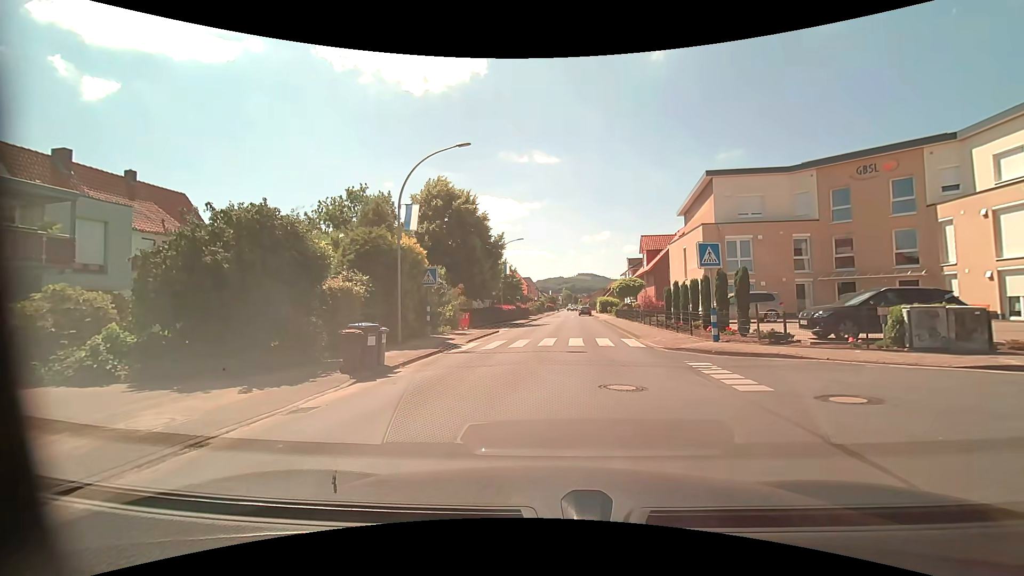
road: residential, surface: asphalt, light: Day
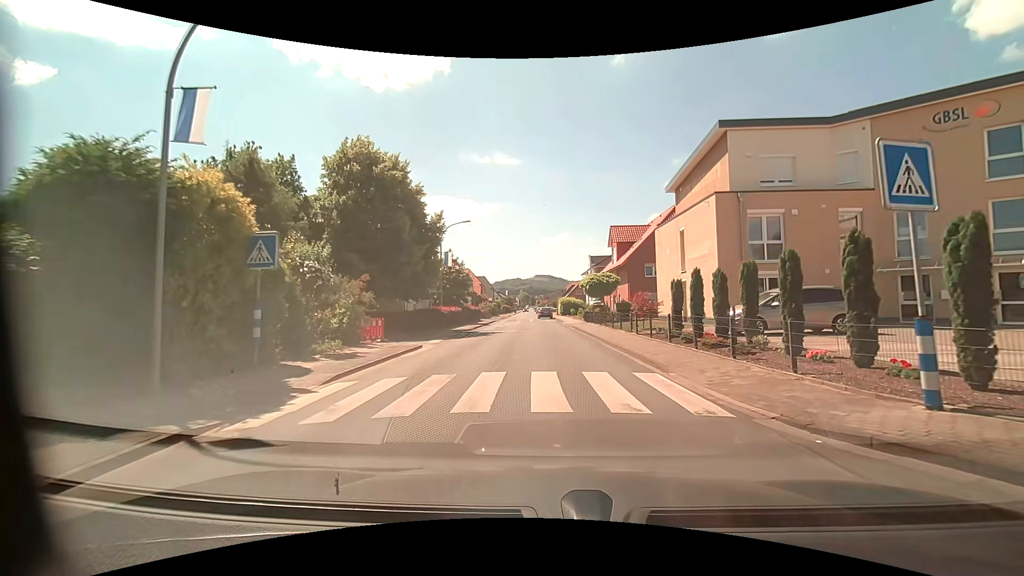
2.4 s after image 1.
(+0.2, +10.8) m; +4°
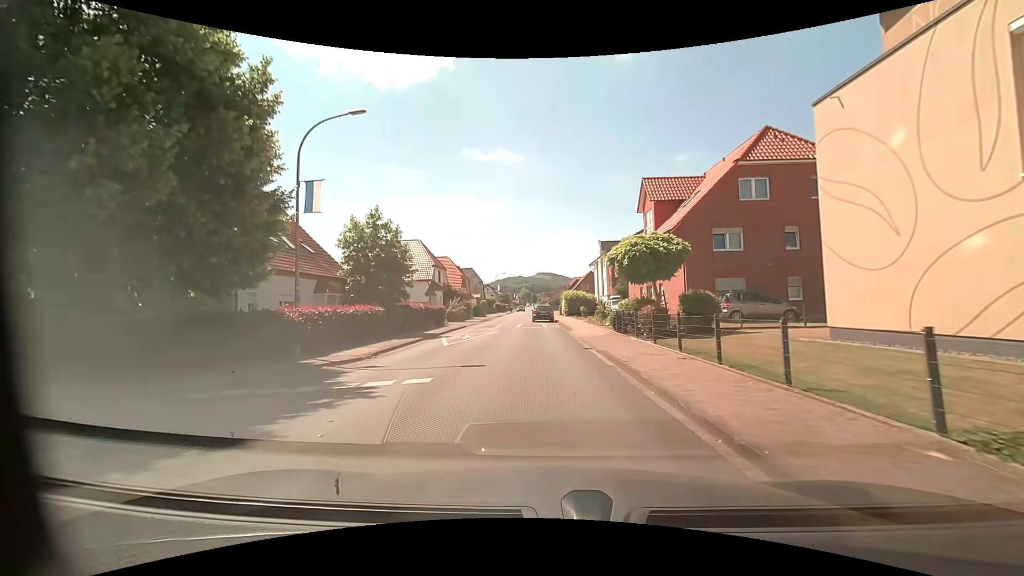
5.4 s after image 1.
(+0.5, +20.8) m; 0°
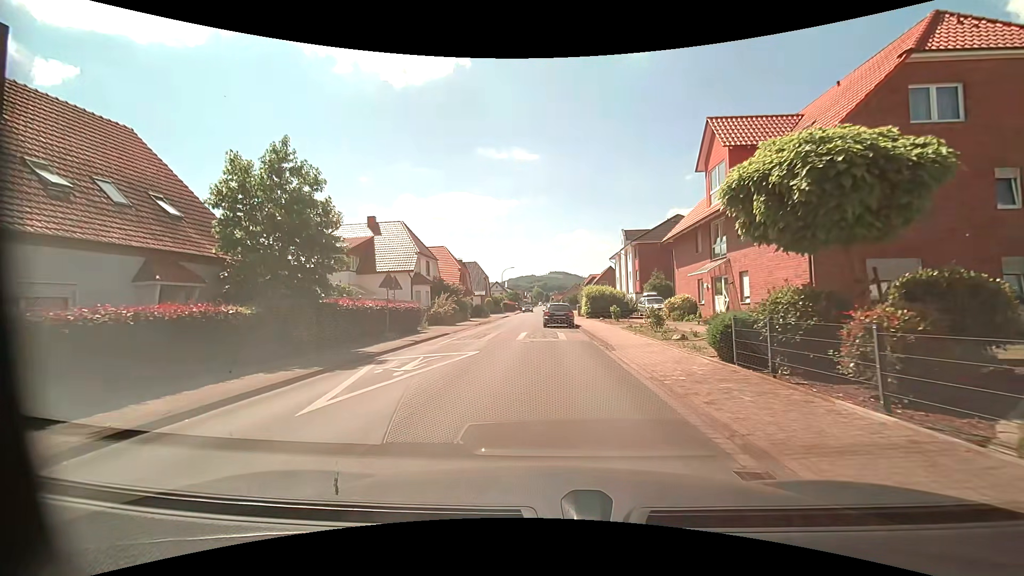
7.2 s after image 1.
(-0.2, +11.7) m; -1°
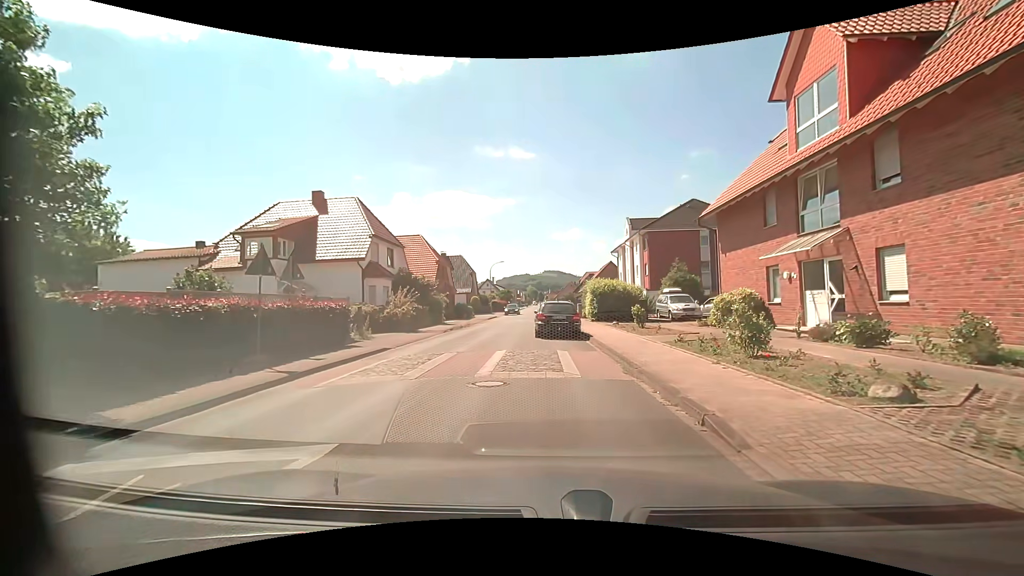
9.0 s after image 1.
(0.0, +9.4) m; +2°
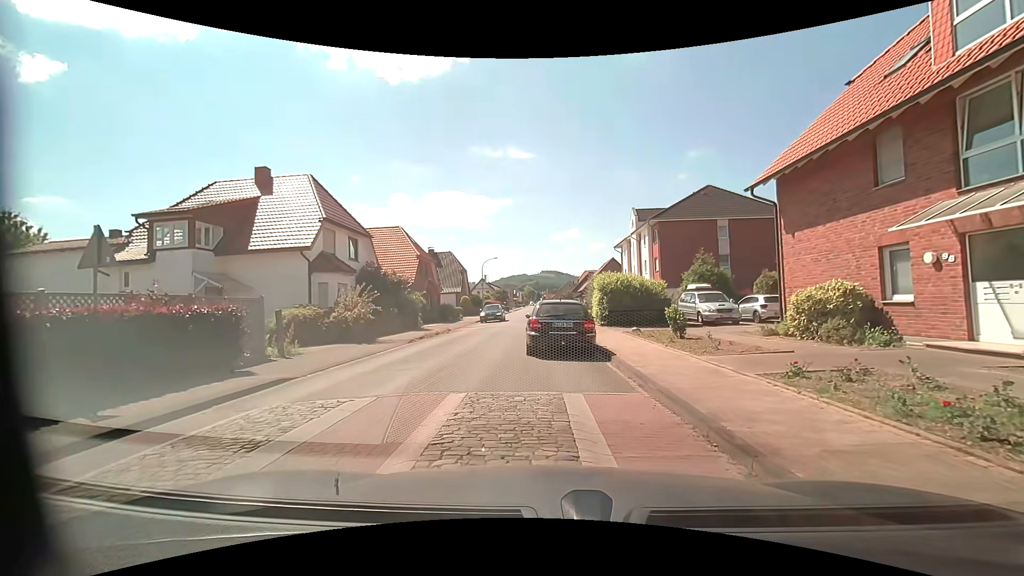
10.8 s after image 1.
(-0.1, +6.3) m; -1°
